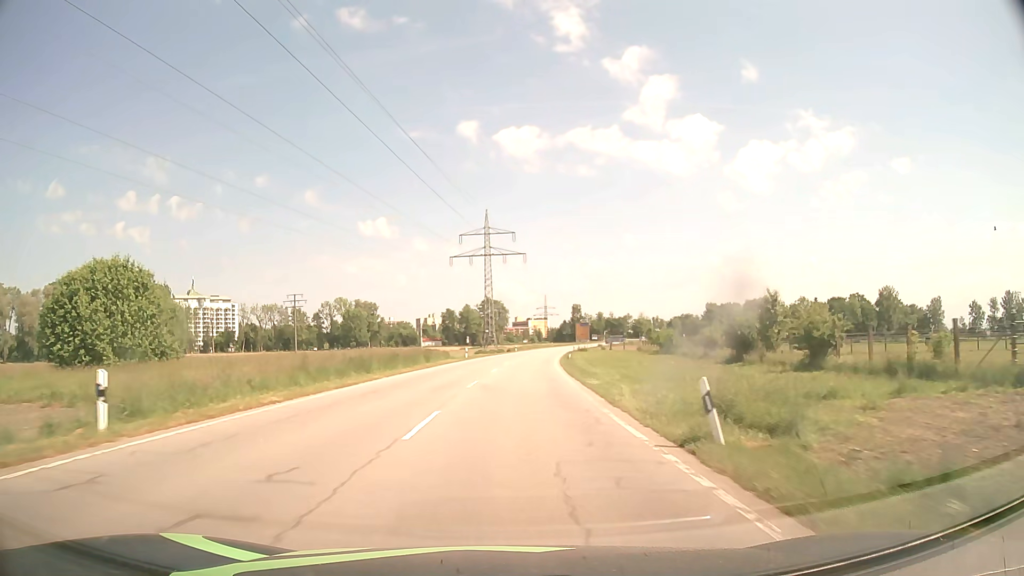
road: secondary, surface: asphalt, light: Day
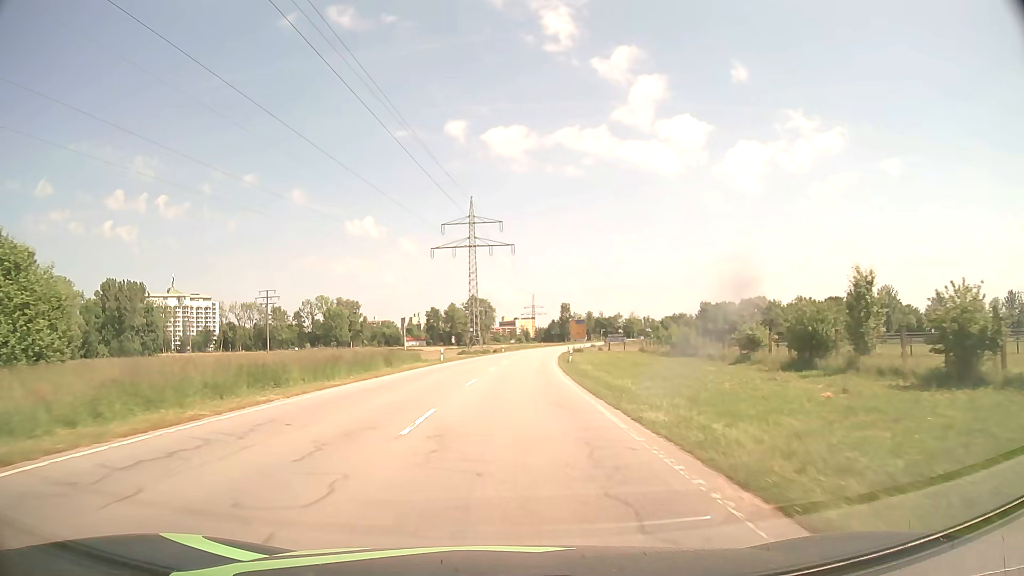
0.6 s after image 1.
(+0.1, +11.5) m; +1°
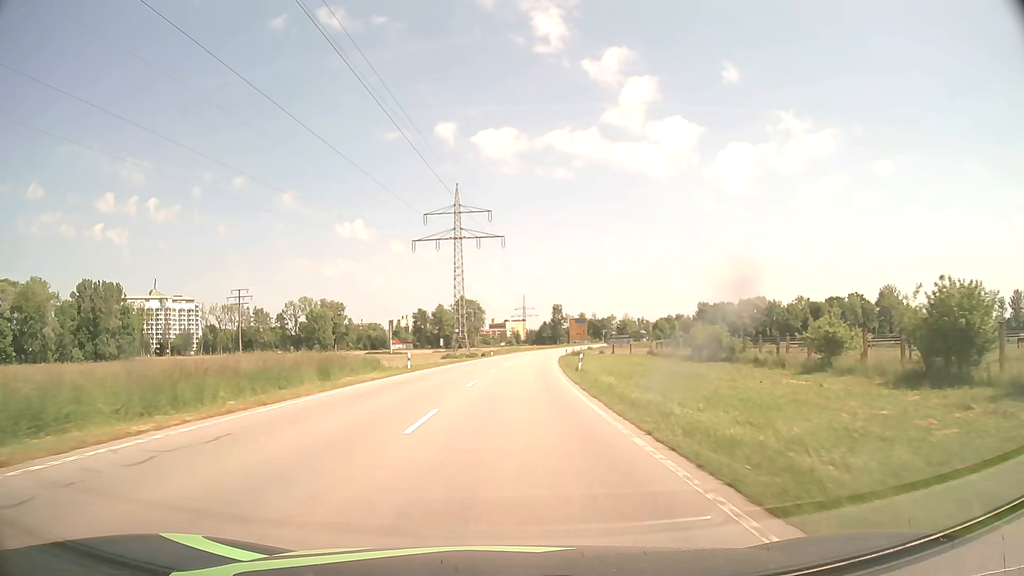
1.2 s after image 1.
(+0.1, +11.8) m; +1°
